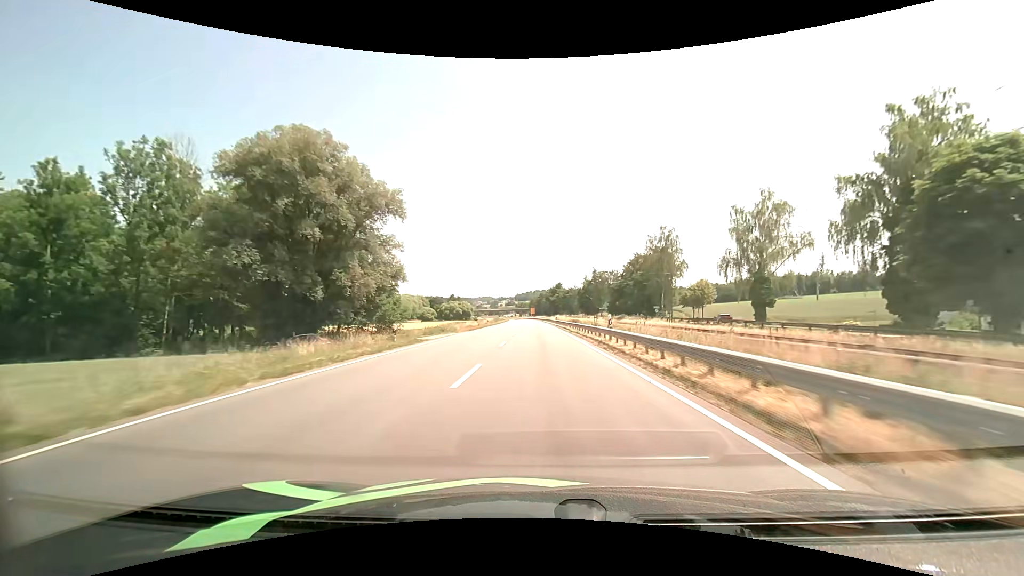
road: primary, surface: asphalt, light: Day
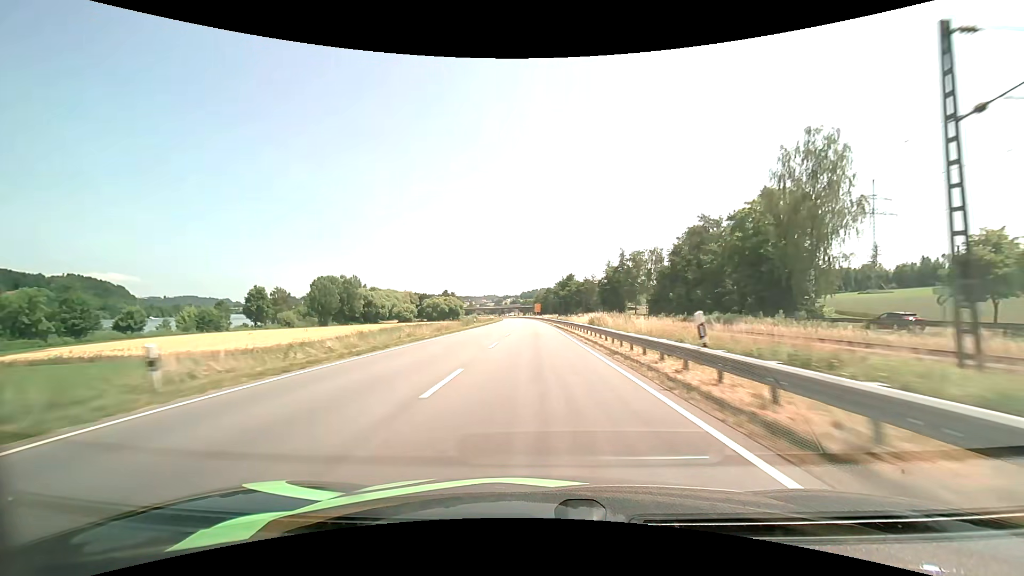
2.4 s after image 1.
(-0.1, +61.6) m; -1°
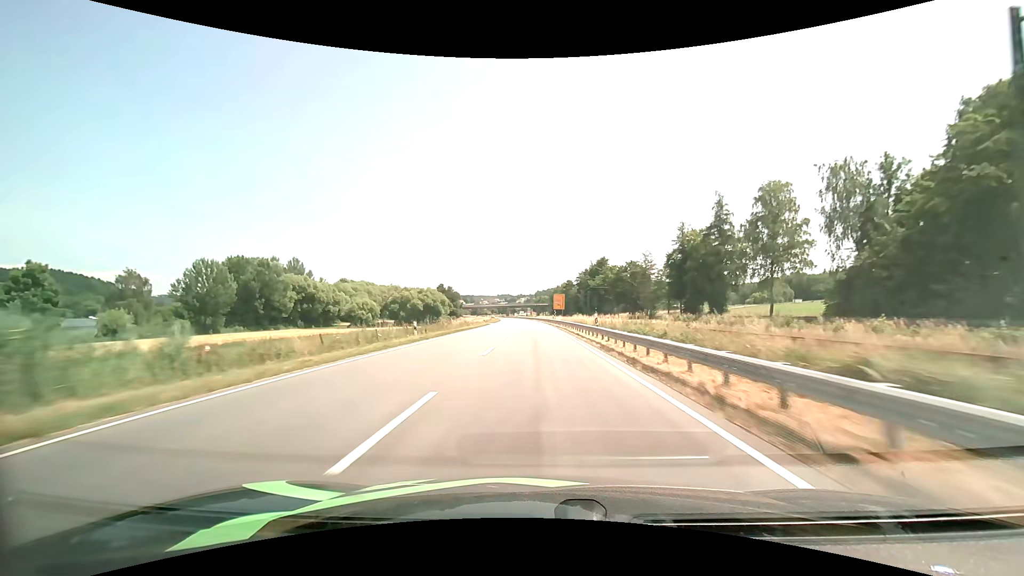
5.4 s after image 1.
(-1.3, +76.1) m; -2°
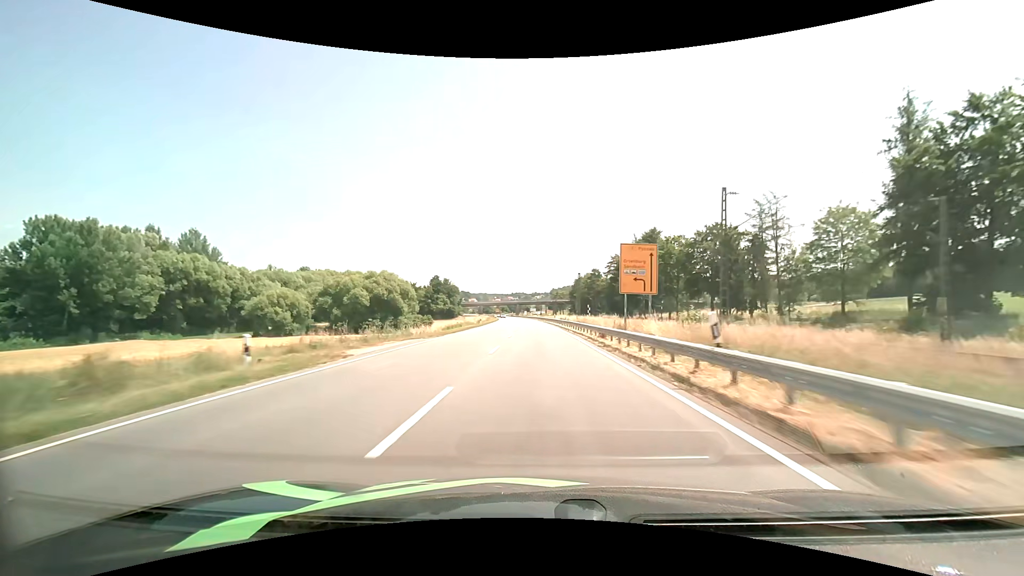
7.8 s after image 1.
(-0.7, +60.0) m; -2°
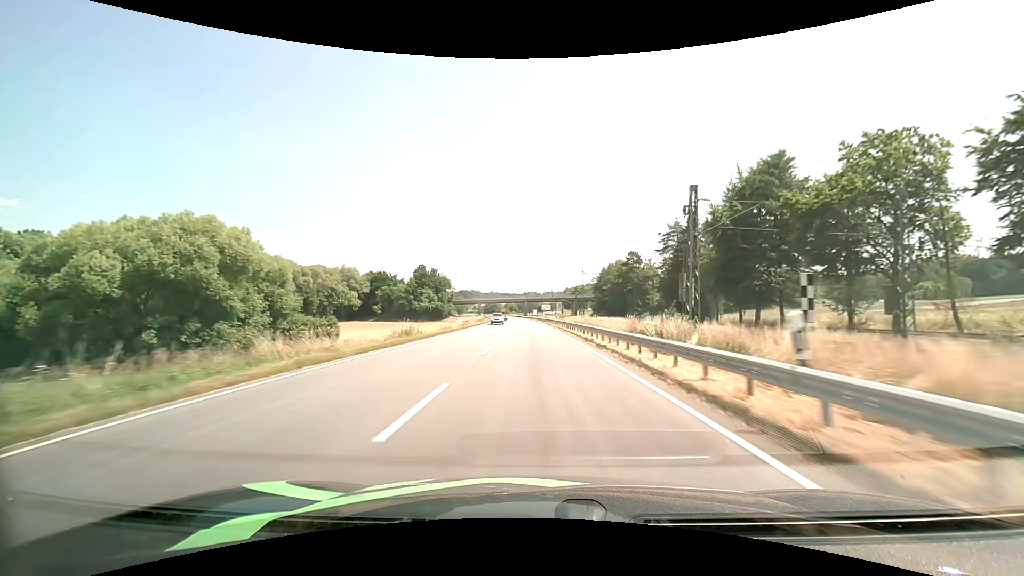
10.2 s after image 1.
(-0.7, +59.2) m; -1°
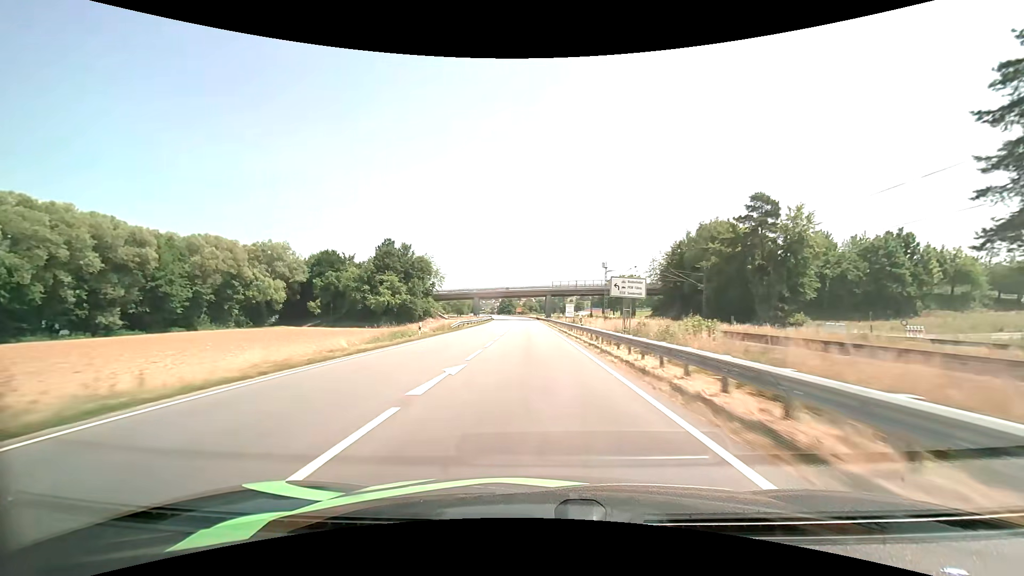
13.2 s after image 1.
(-1.8, +73.6) m; -3°
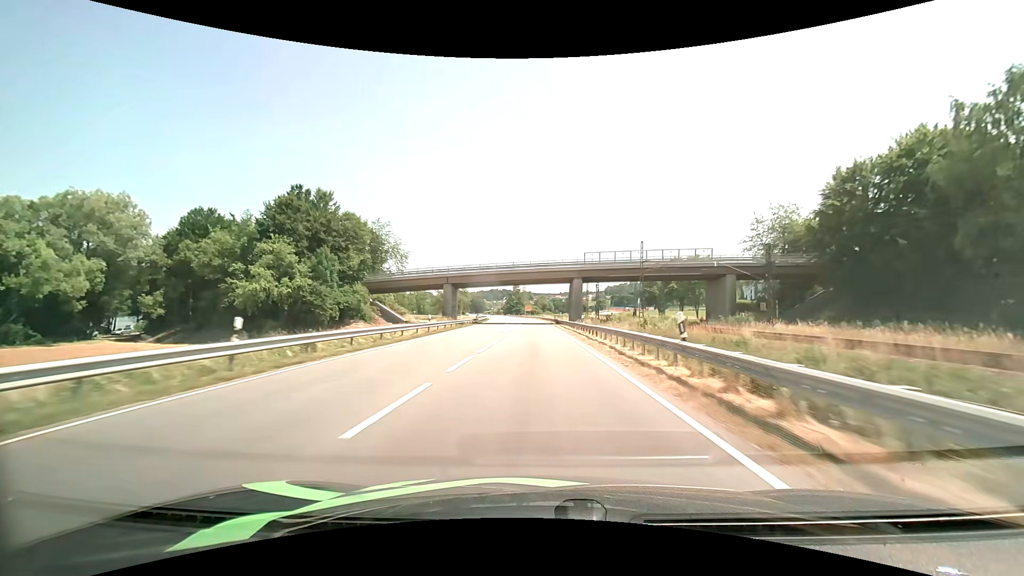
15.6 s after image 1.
(-1.0, +57.7) m; -2°
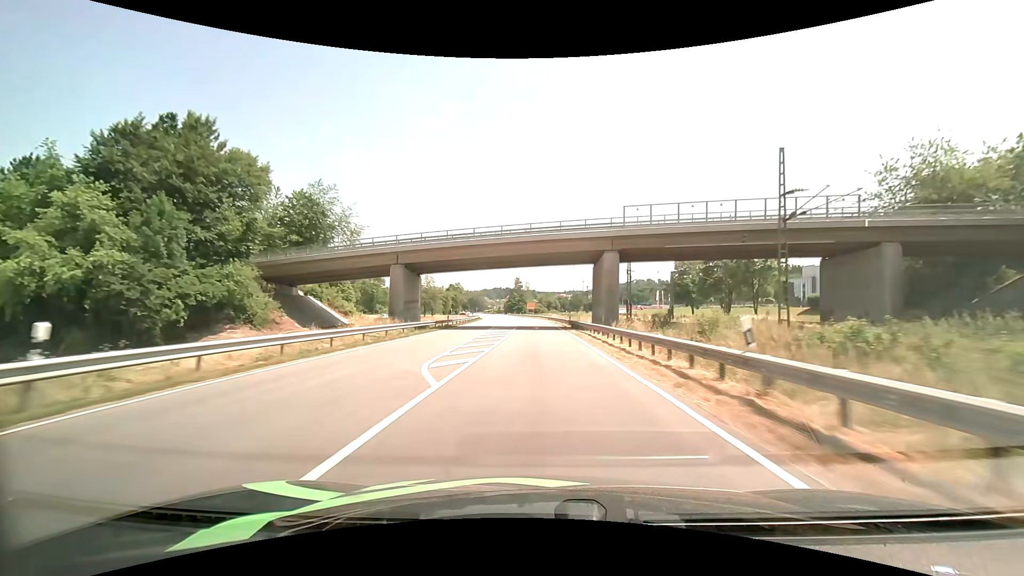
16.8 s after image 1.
(-0.1, +28.5) m; -1°
